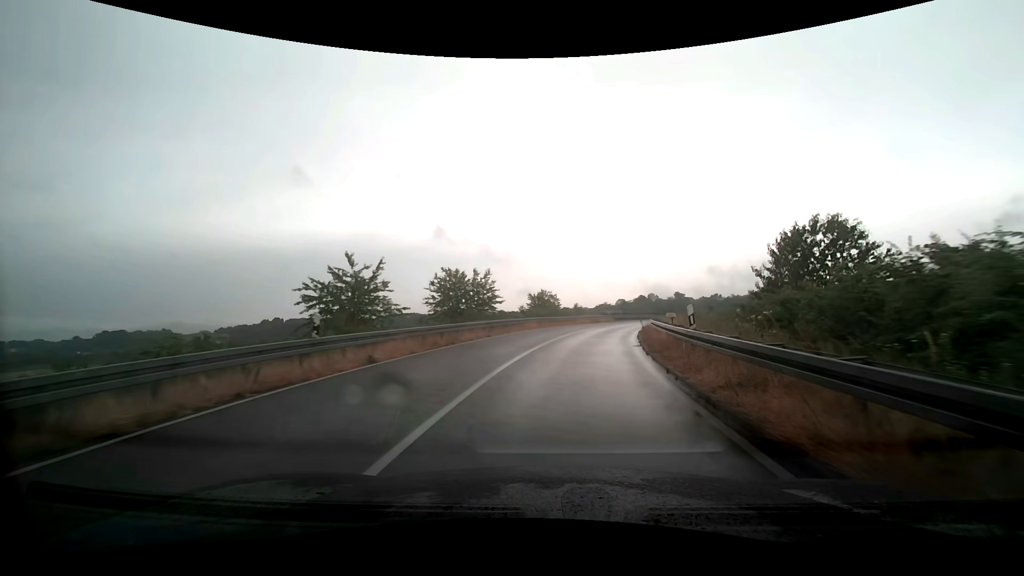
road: trunk_link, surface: asphalt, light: Day
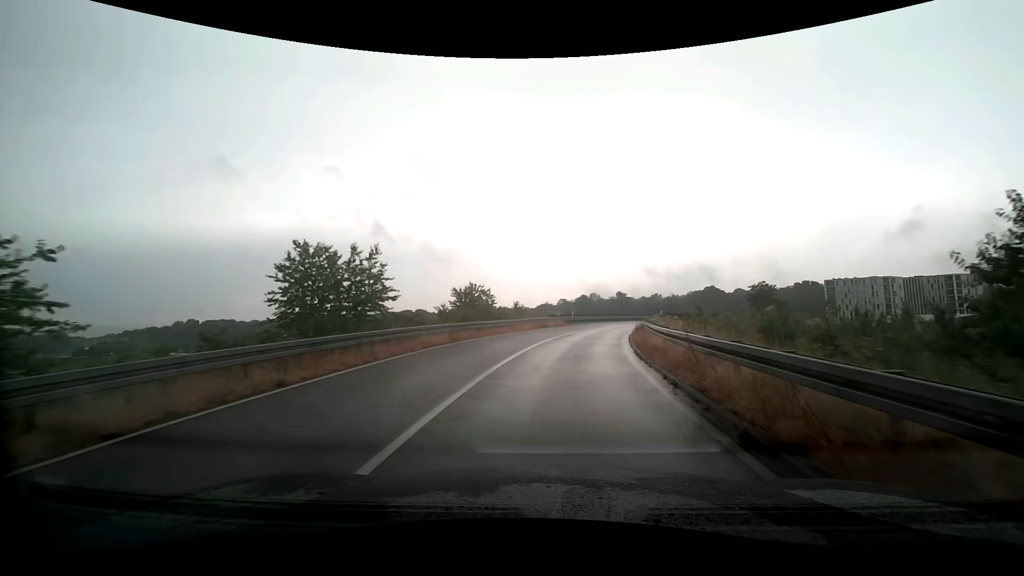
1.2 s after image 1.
(+0.9, +15.0) m; +7°
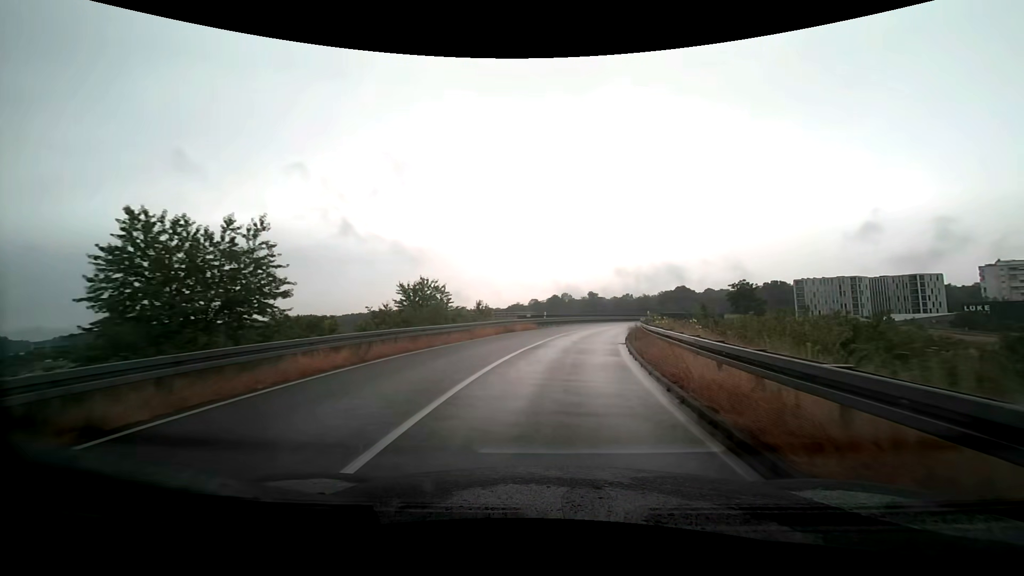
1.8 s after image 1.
(+0.3, +7.7) m; +3°
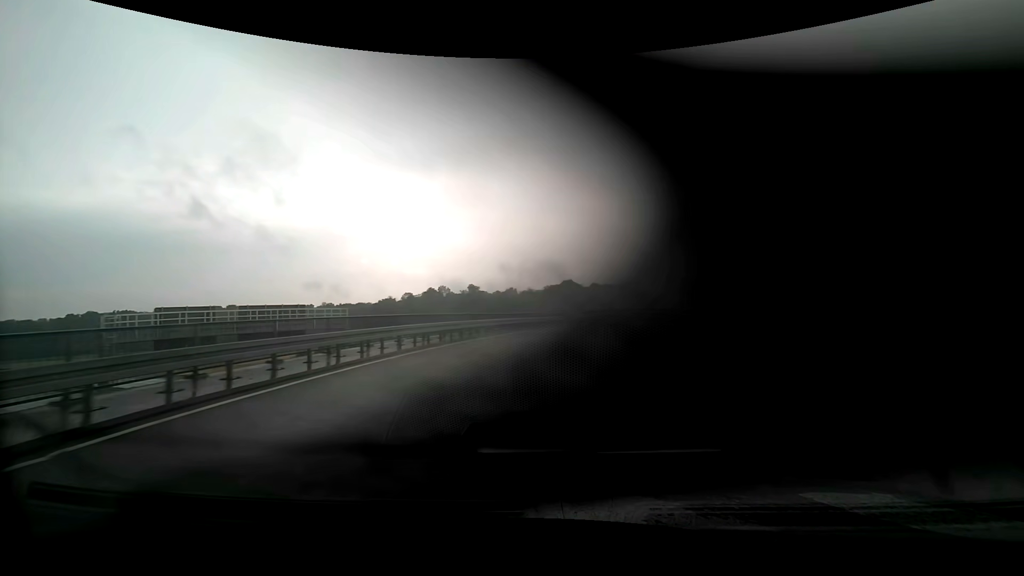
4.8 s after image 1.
(+4.8, +39.6) m; +13°
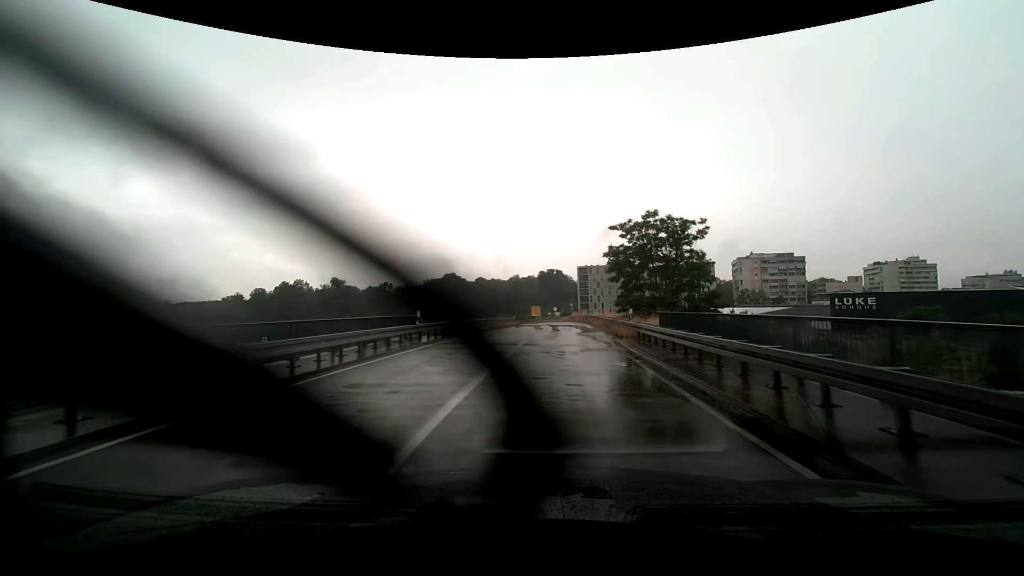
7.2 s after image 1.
(+3.6, +33.6) m; +12°
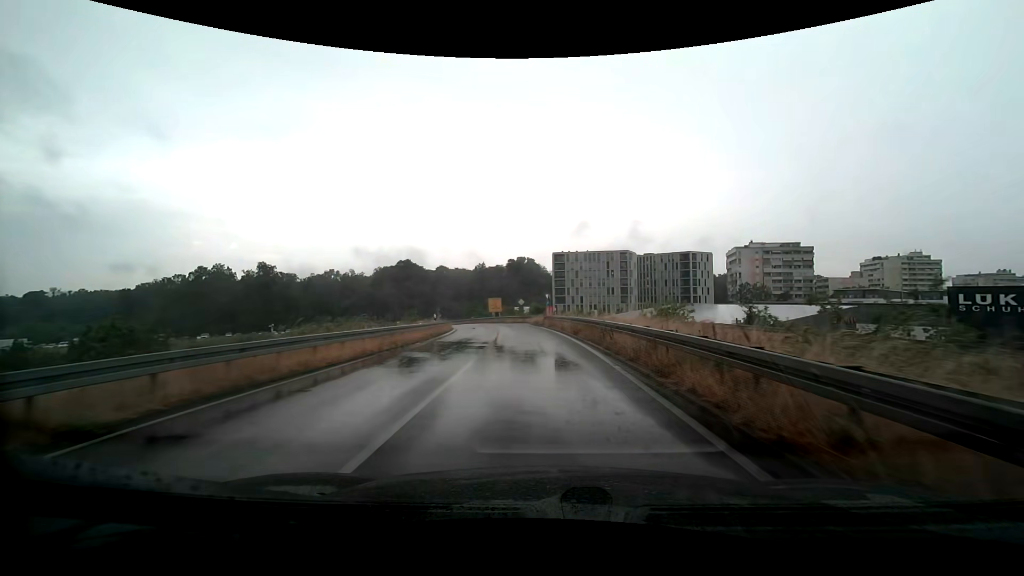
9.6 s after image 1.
(+2.0, +34.5) m; +5°
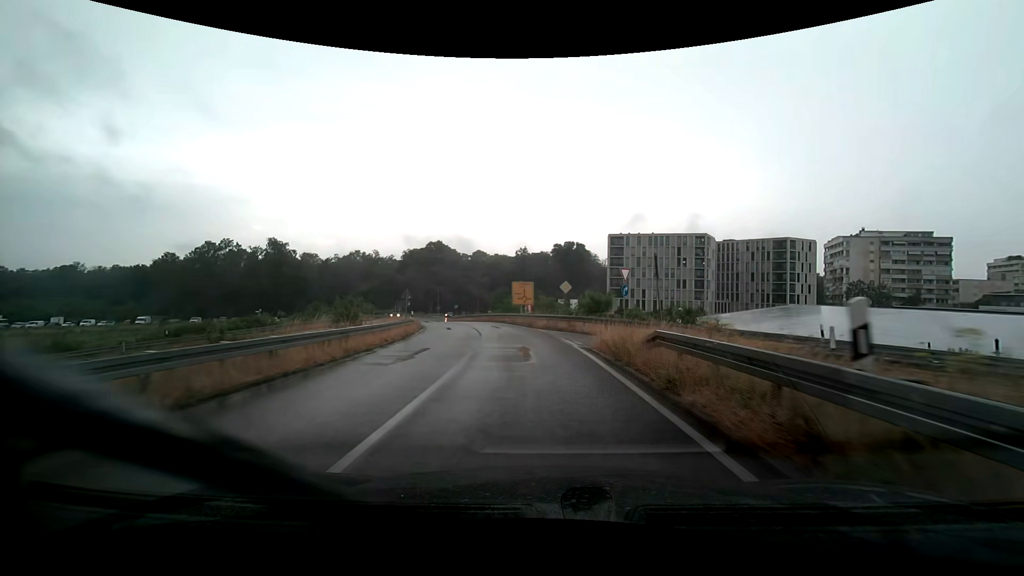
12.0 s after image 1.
(-1.0, +30.7) m; -5°
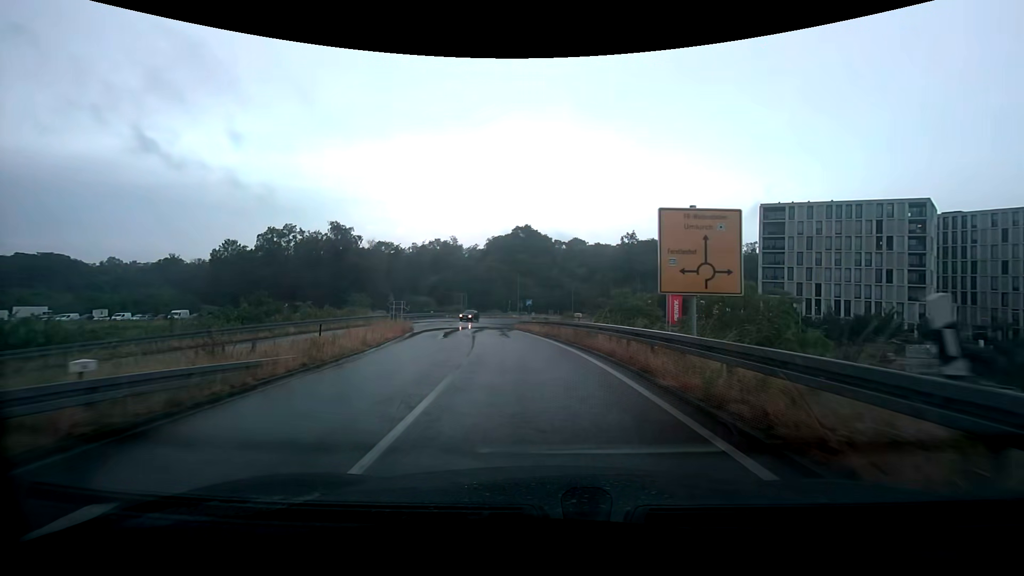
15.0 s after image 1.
(-2.9, +34.4) m; -10°
(0, +10) (-1, +20) (-3, +30) (-5, +40) (-6, +50) (-7, +60) (-6, +69) (-3, +79) (+3, +87) (+11, +92) m
